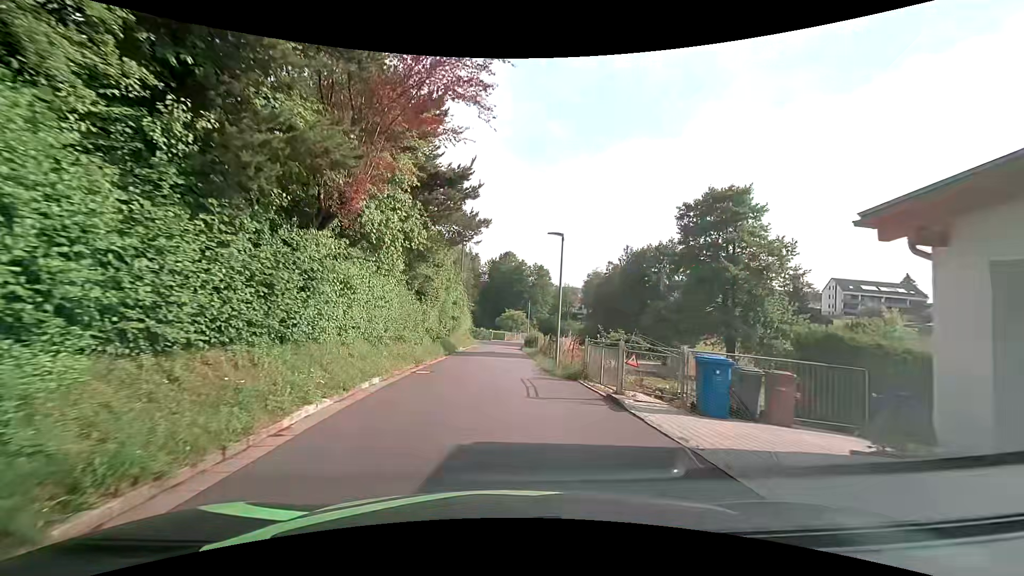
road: residential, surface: asphalt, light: Day
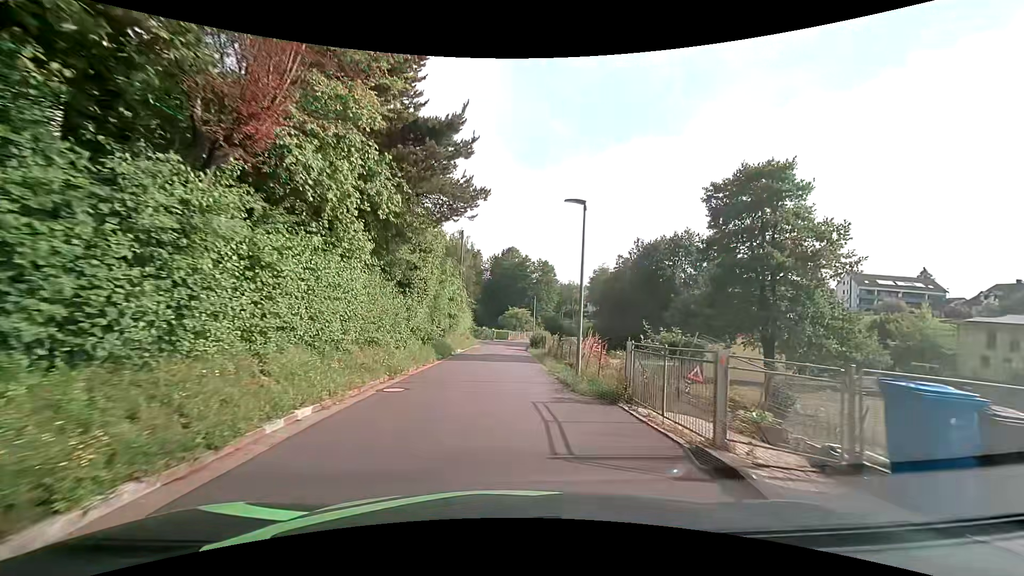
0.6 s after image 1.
(0.0, +4.7) m; 0°
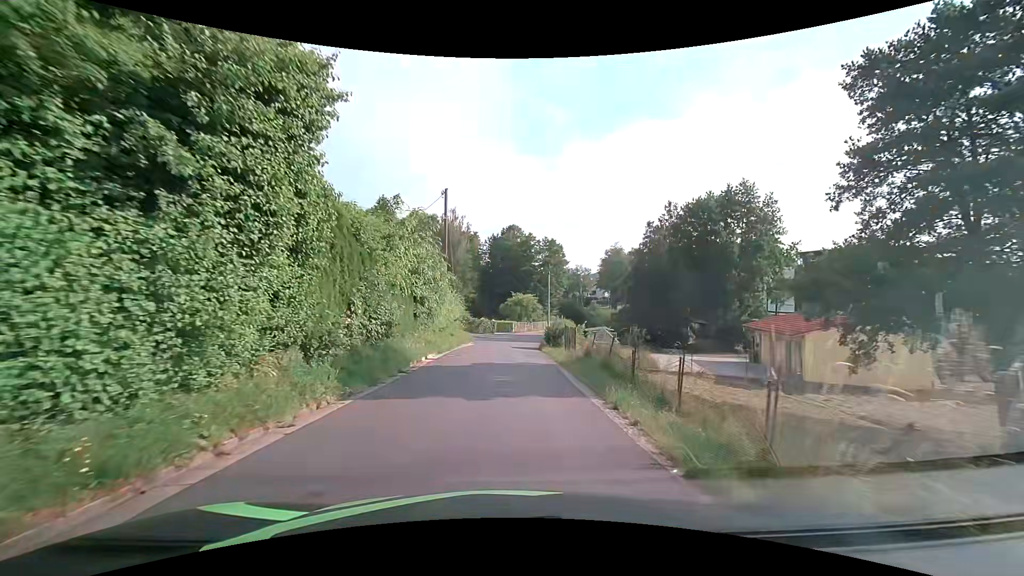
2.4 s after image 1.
(-0.1, +14.4) m; -1°
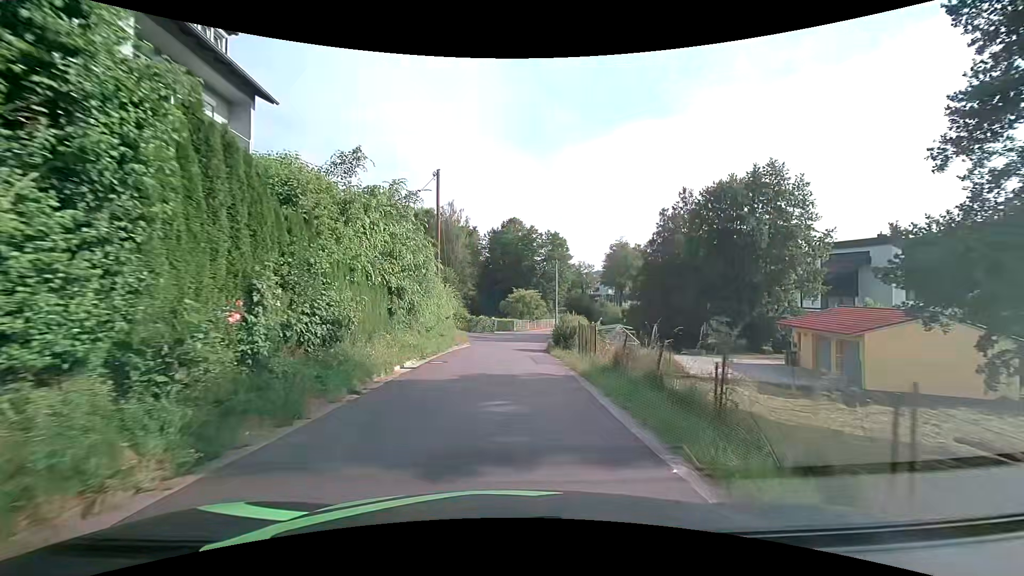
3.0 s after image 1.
(0.0, +4.8) m; 0°
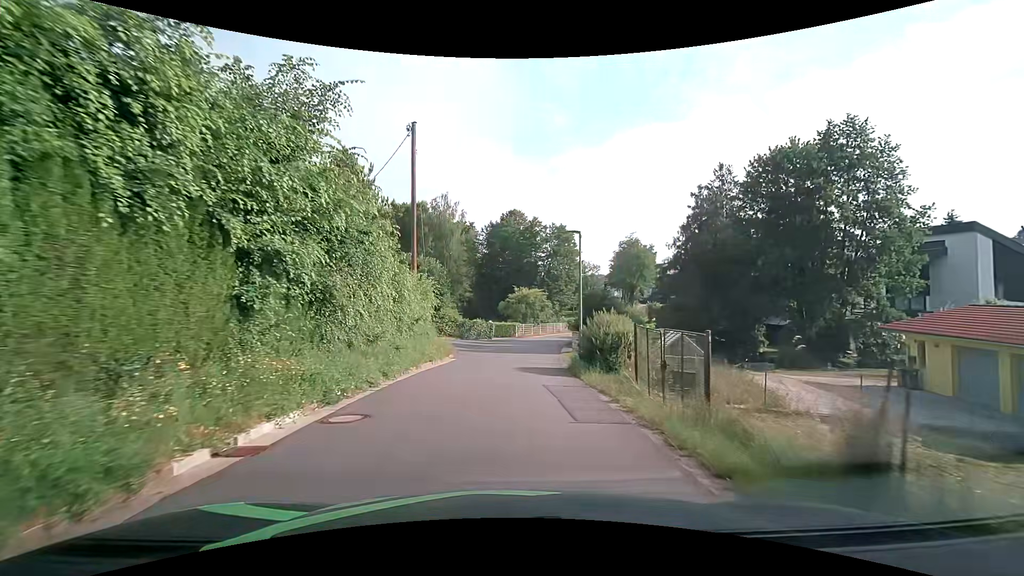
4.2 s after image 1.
(0.0, +9.5) m; 0°
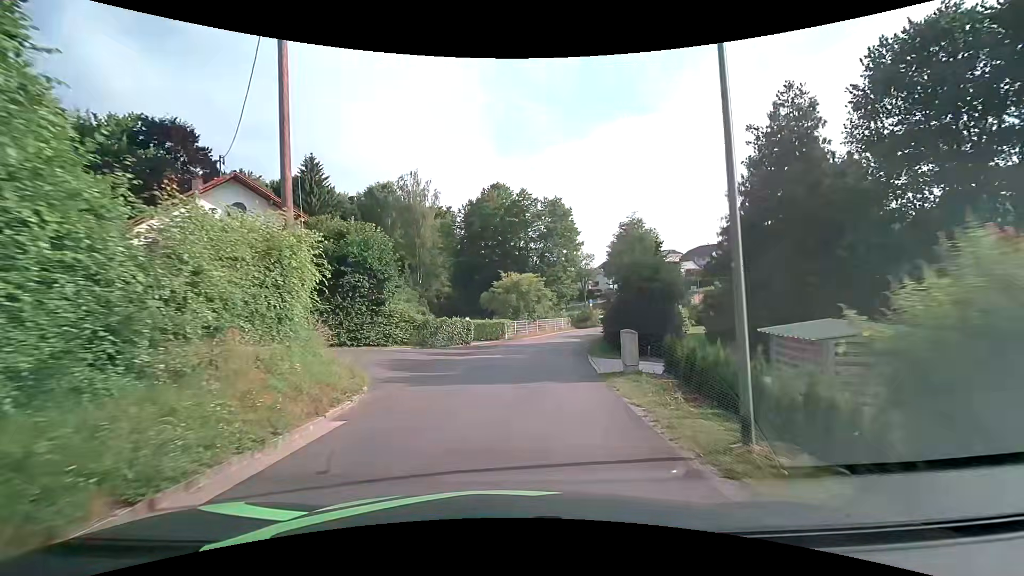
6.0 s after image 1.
(0.0, +14.0) m; +1°
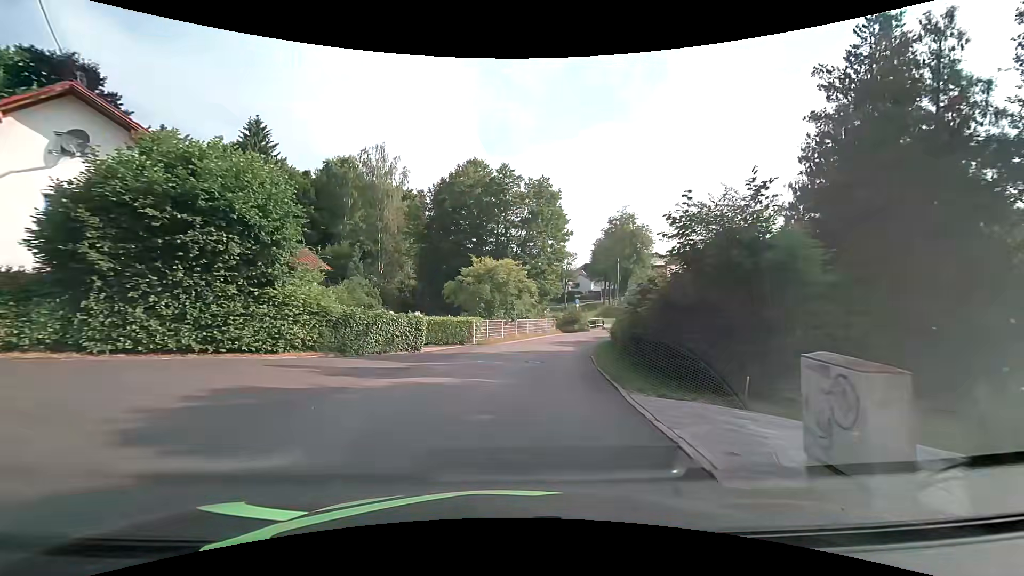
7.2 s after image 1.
(+0.2, +9.3) m; +3°
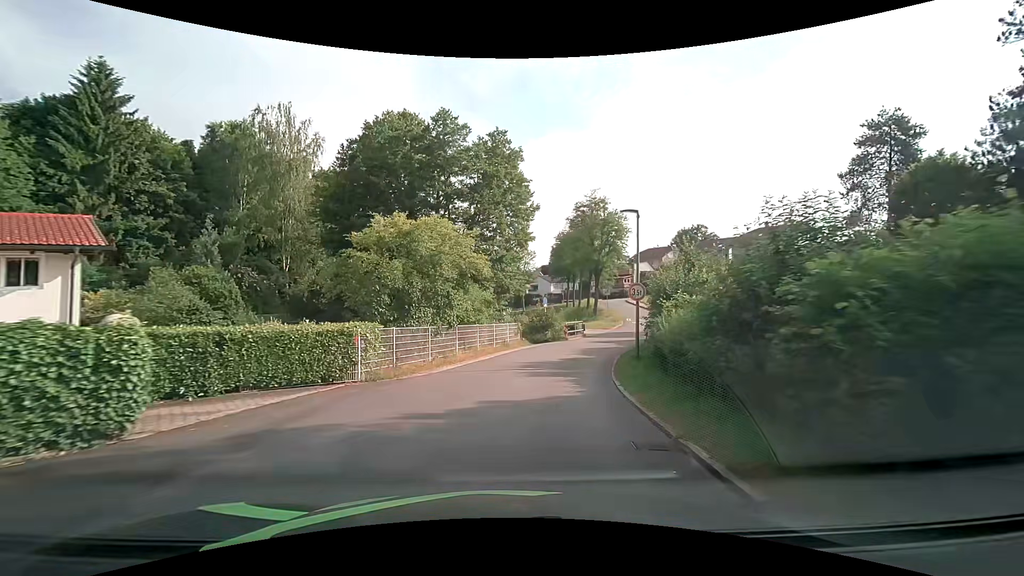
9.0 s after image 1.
(+0.6, +14.0) m; +5°
(0, +10) (+2, +20) (+5, +29) (+9, +39) (+13, +48) (+16, +57) (+17, +67) (+17, +77) (+18, +87) (+24, +95) m
